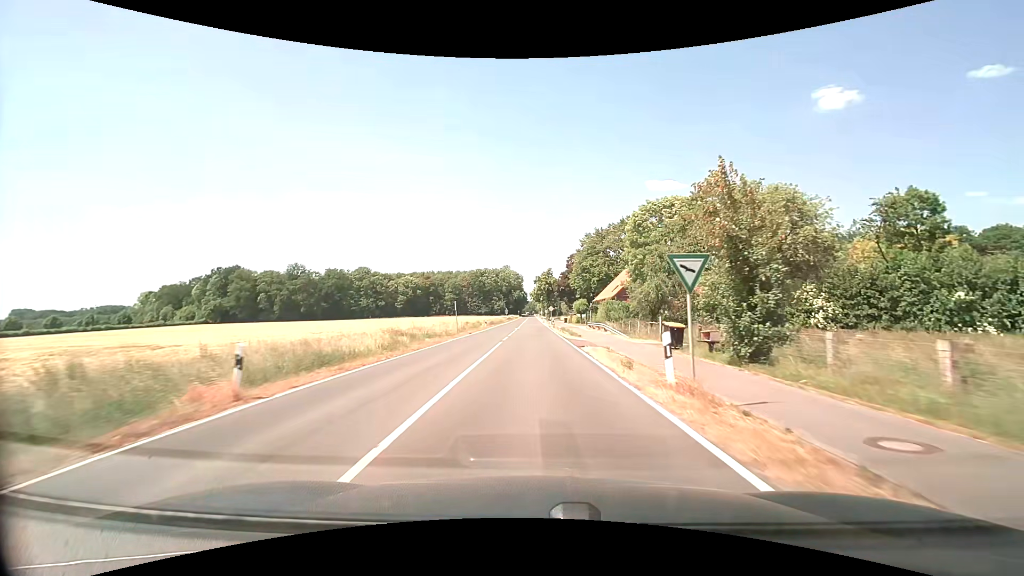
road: secondary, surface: asphalt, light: Day
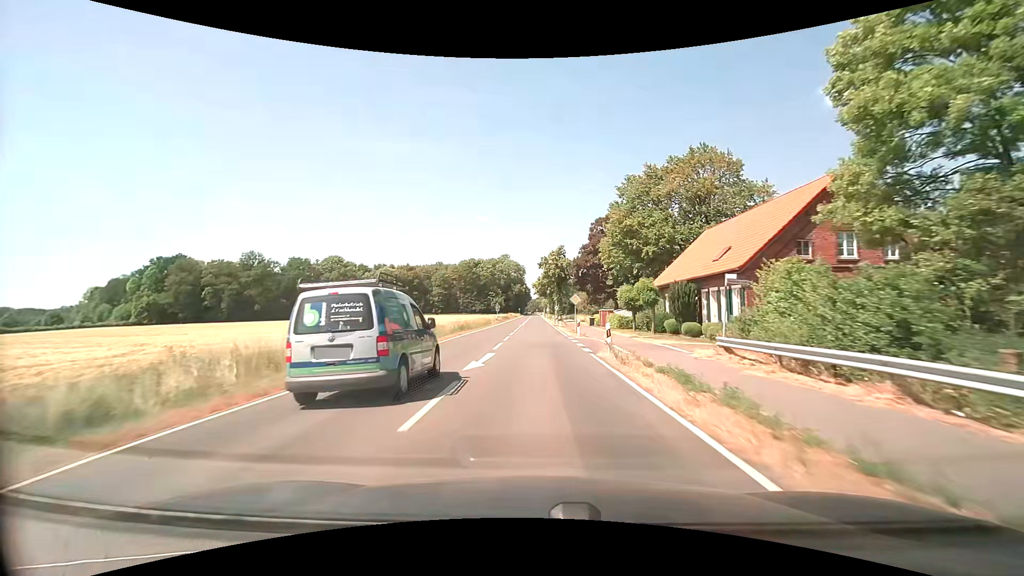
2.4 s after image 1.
(-0.2, +39.6) m; 0°
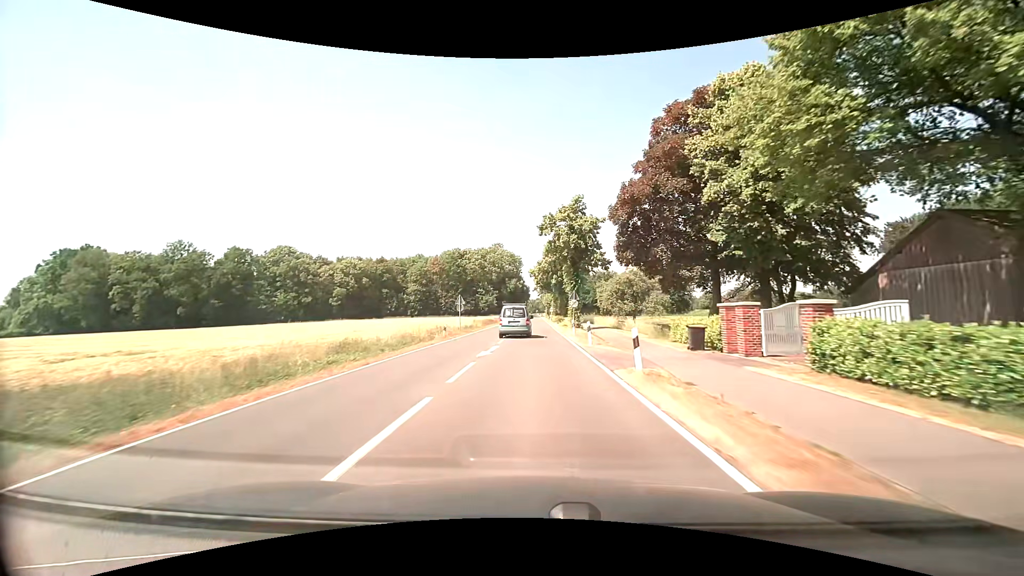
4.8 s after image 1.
(+0.2, +38.8) m; 0°
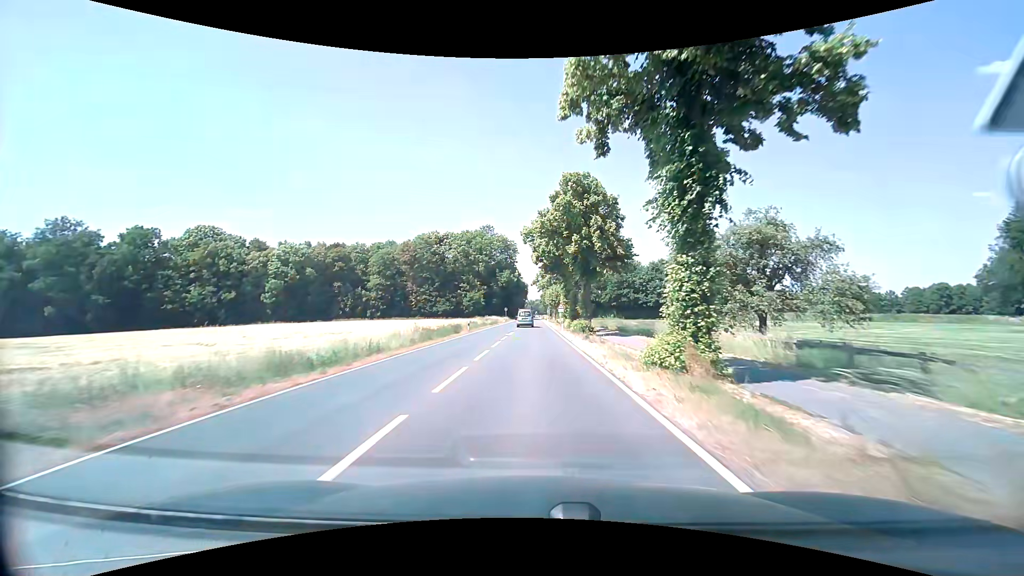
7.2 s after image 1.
(-0.1, +38.4) m; 0°
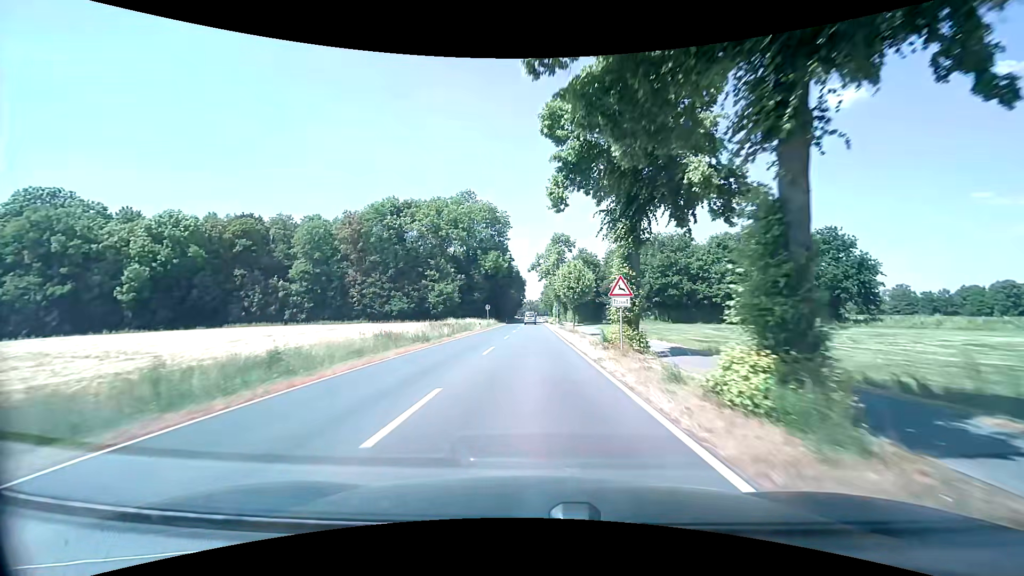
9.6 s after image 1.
(-0.2, +40.7) m; 0°
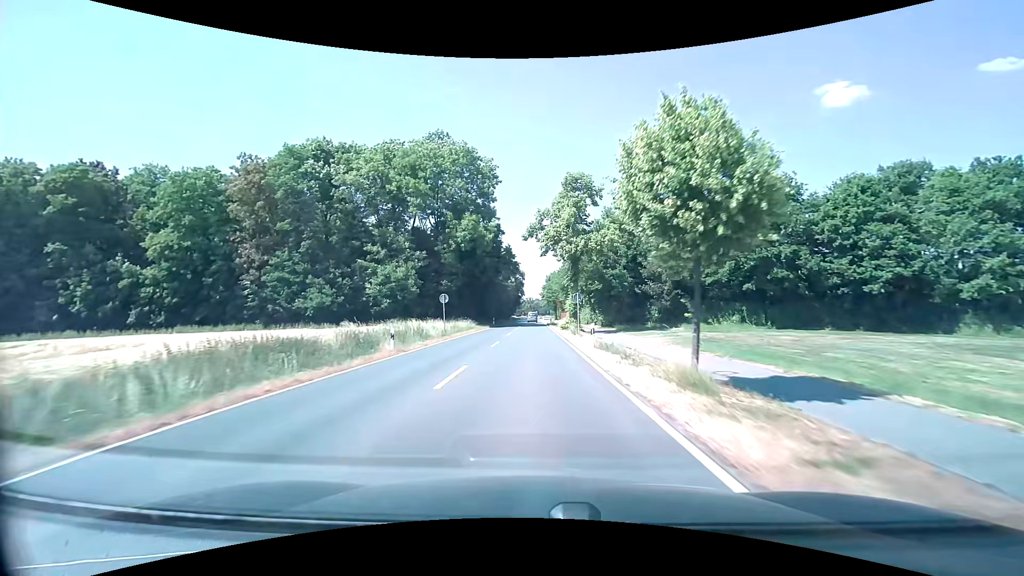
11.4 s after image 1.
(+0.2, +32.2) m; 0°
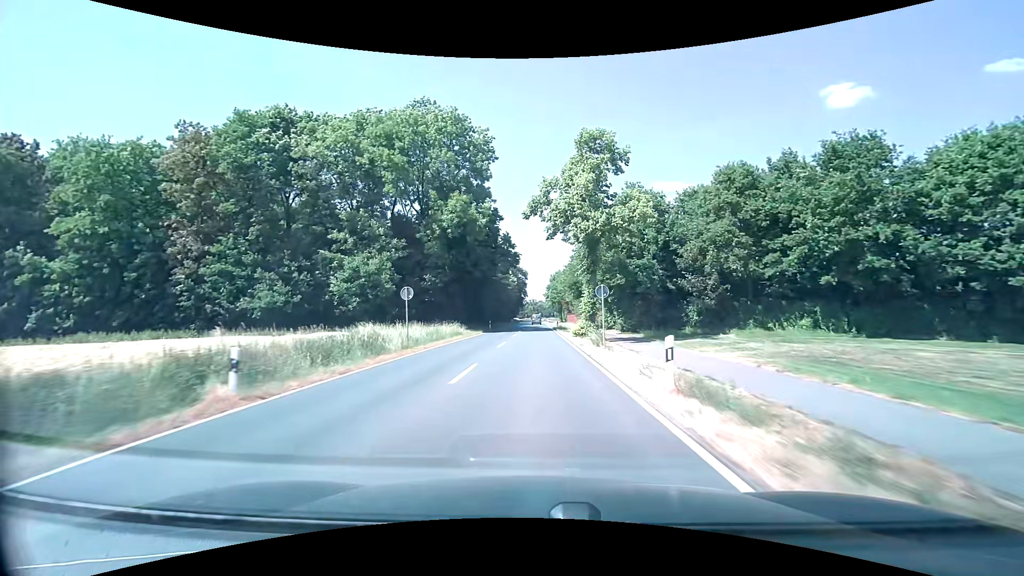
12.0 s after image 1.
(0.0, +11.0) m; 0°
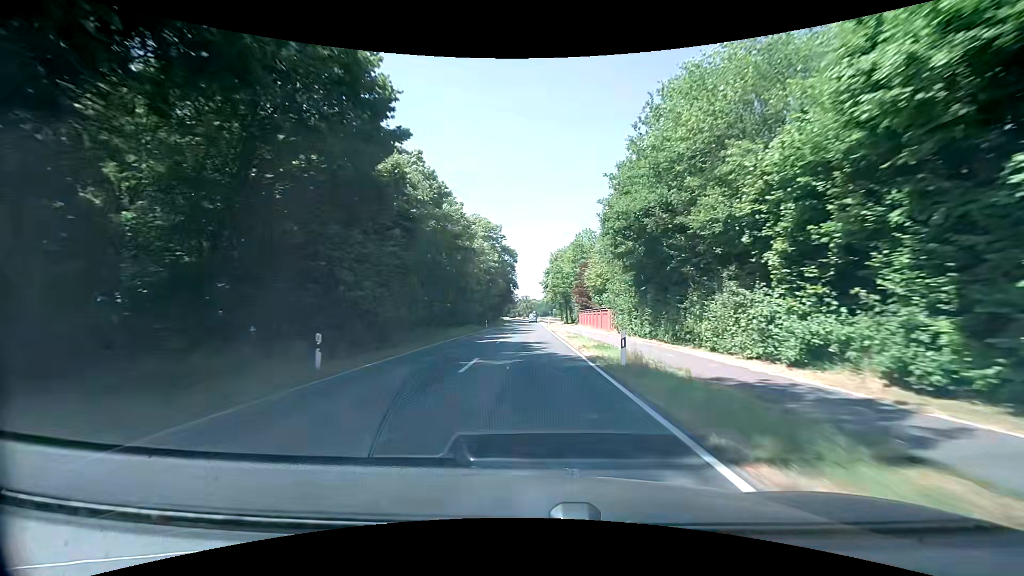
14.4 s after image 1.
(+0.2, +46.5) m; 0°
(0, +10) (0, +20) (0, +30) (+1, +40) (+1, +50) (+1, +60) (+1, +70) (+1, +80) (+1, +90) (+1, +100) m
